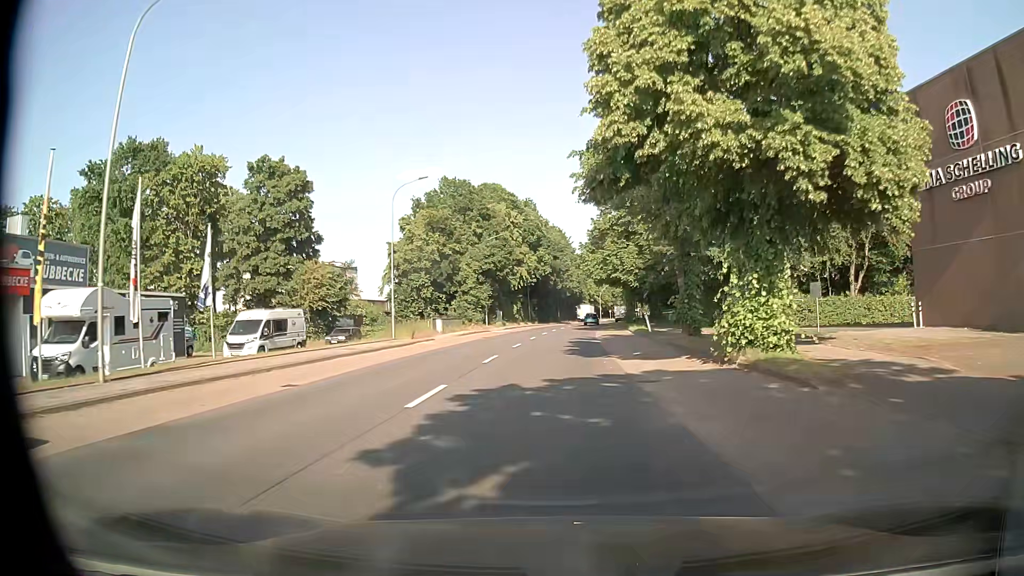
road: tertiary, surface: asphalt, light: Day
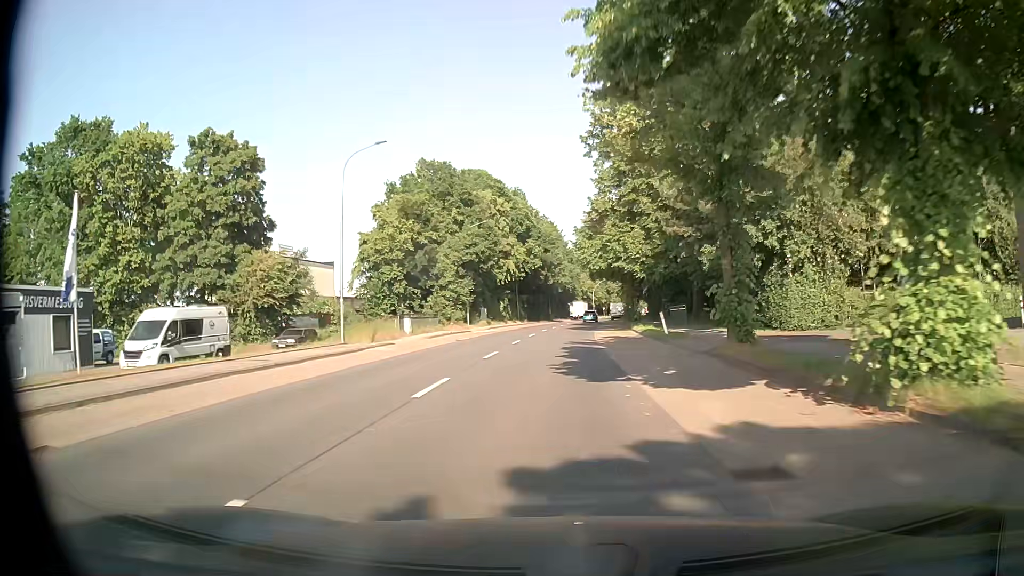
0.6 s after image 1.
(0.0, +8.2) m; 0°
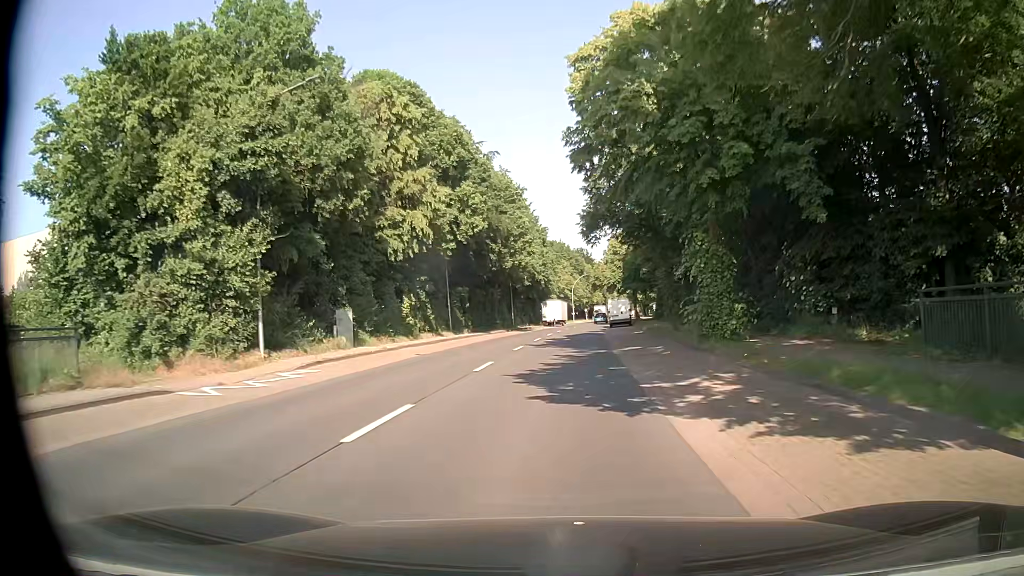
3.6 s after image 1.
(+1.4, +39.6) m; +3°
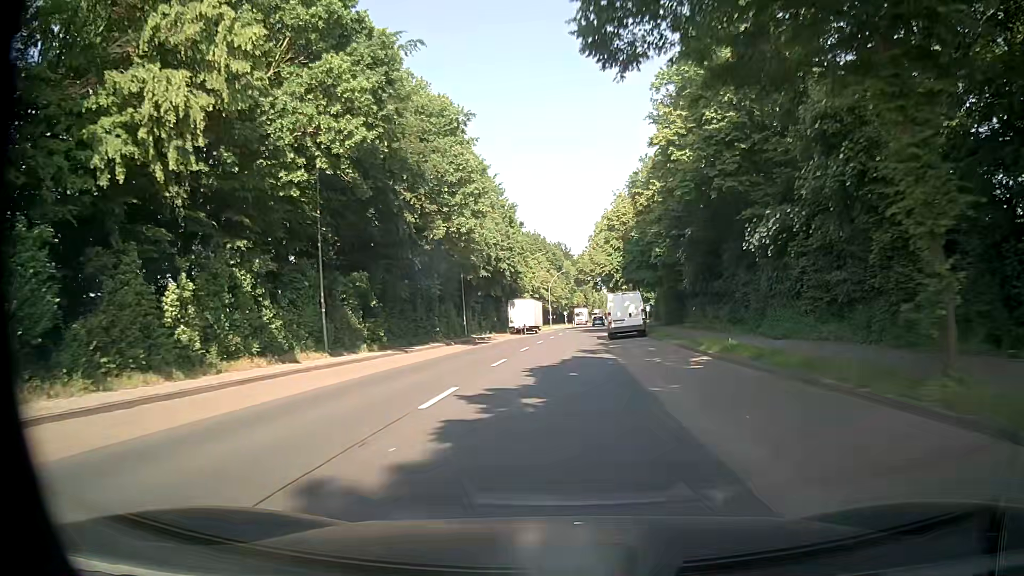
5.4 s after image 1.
(+0.5, +23.9) m; +2°
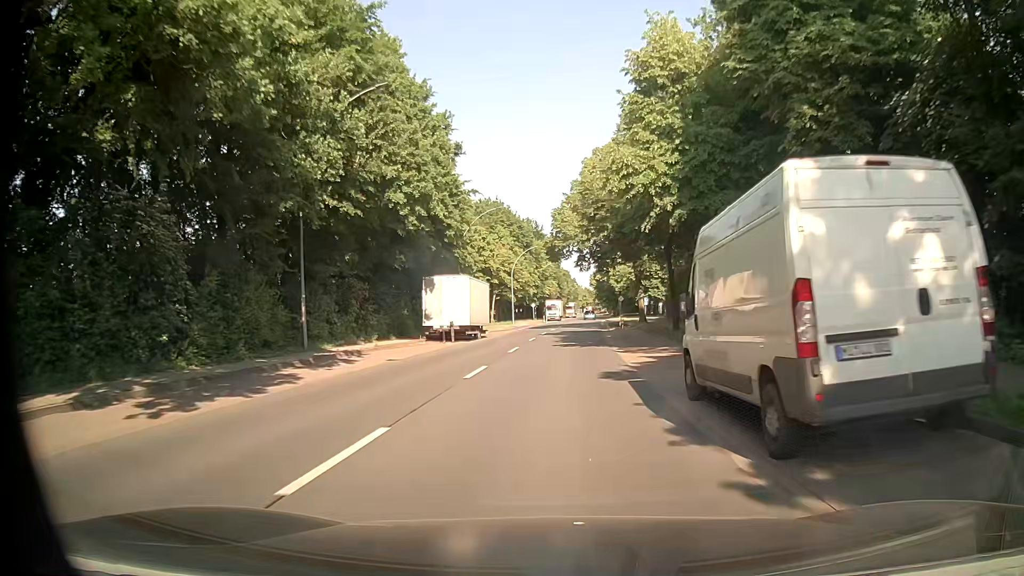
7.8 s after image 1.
(+0.6, +32.2) m; +2°
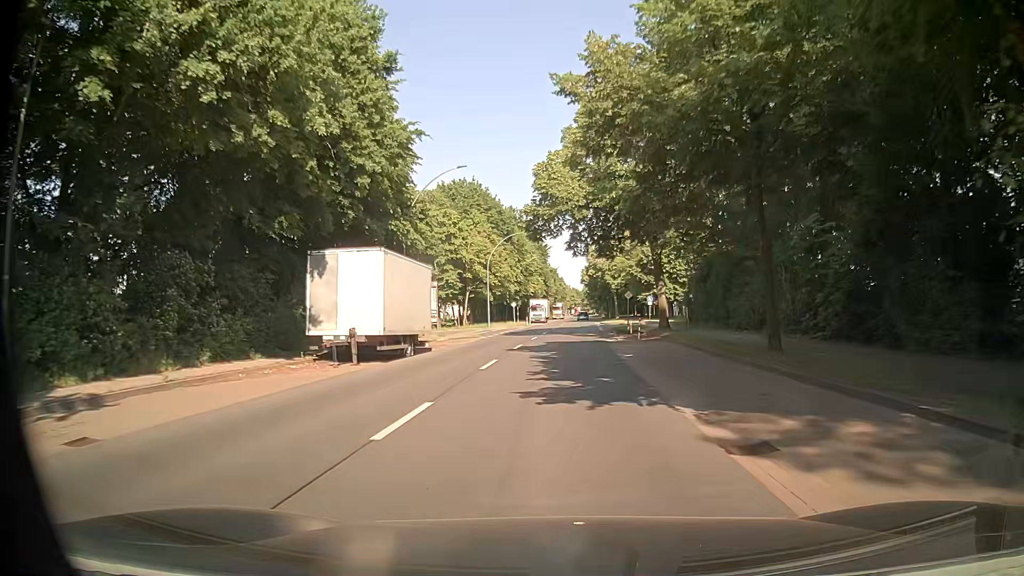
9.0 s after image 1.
(+0.3, +15.7) m; +2°
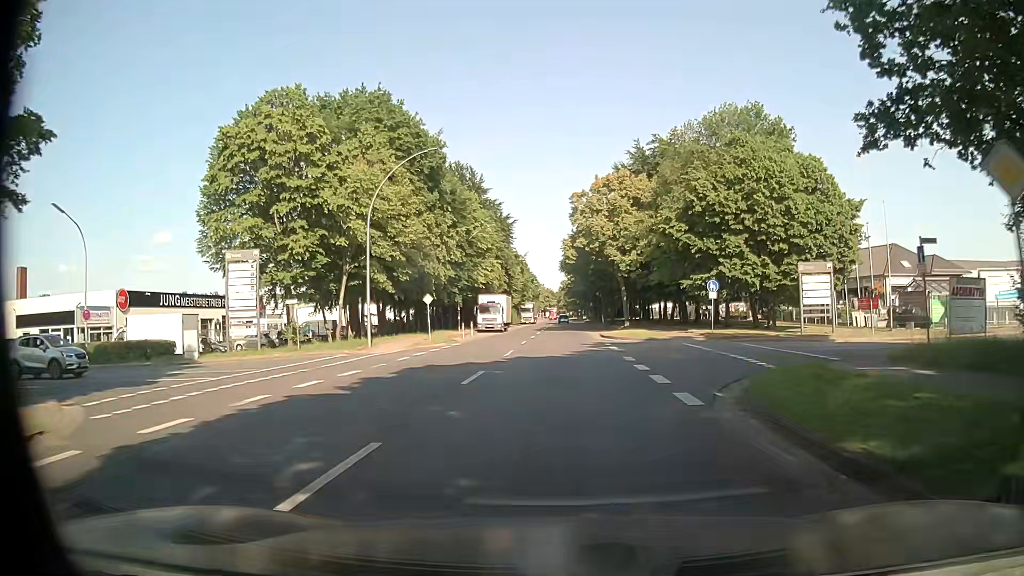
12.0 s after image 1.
(+0.4, +39.4) m; +2°
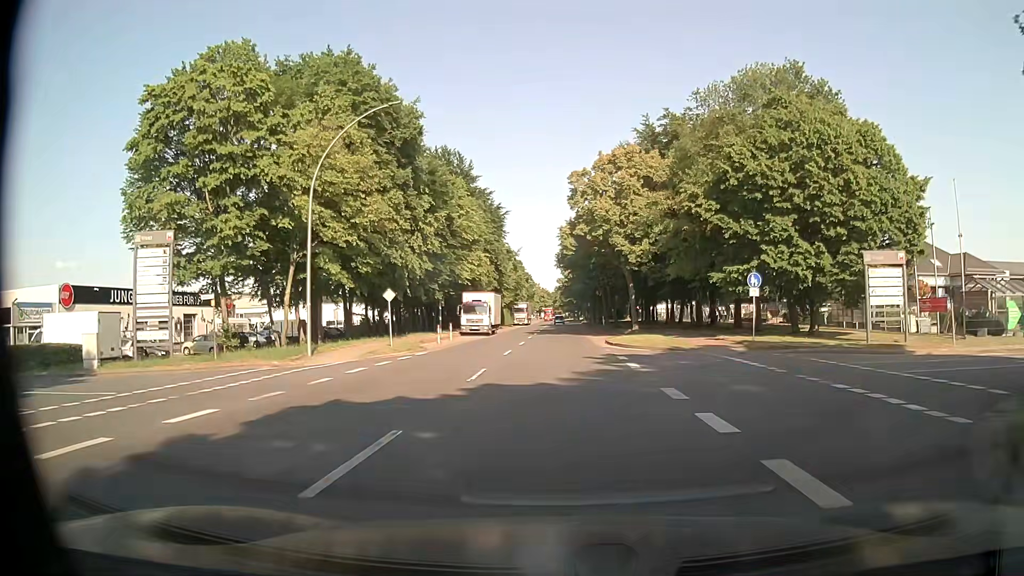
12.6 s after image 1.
(0.0, +8.1) m; +1°
(0, +10) (0, +20) (0, +30) (0, +40) (0, +50) (0, +60) (0, +70) (0, +80) (0, +90) (0, +100) m
